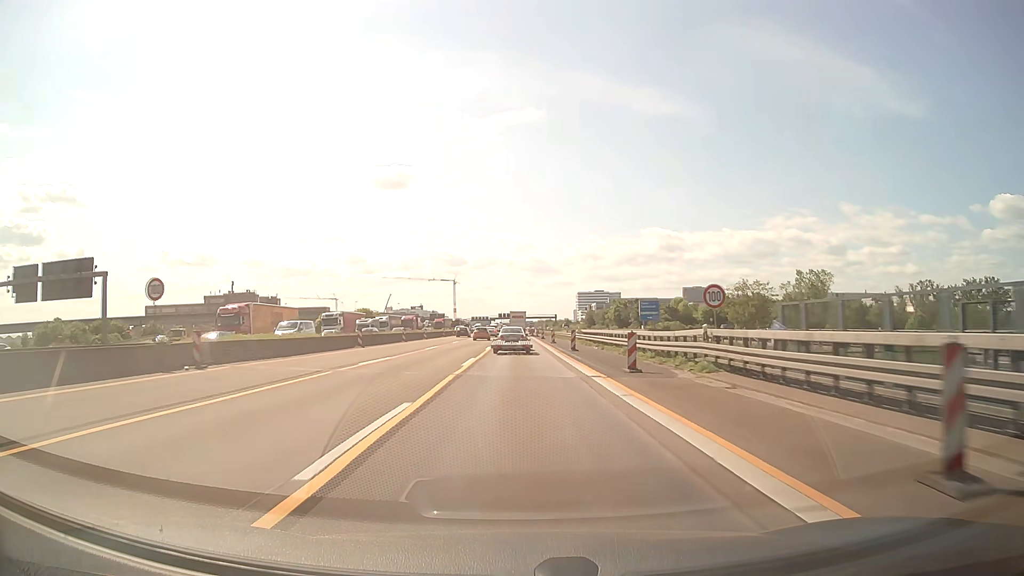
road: motorway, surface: asphalt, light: Day
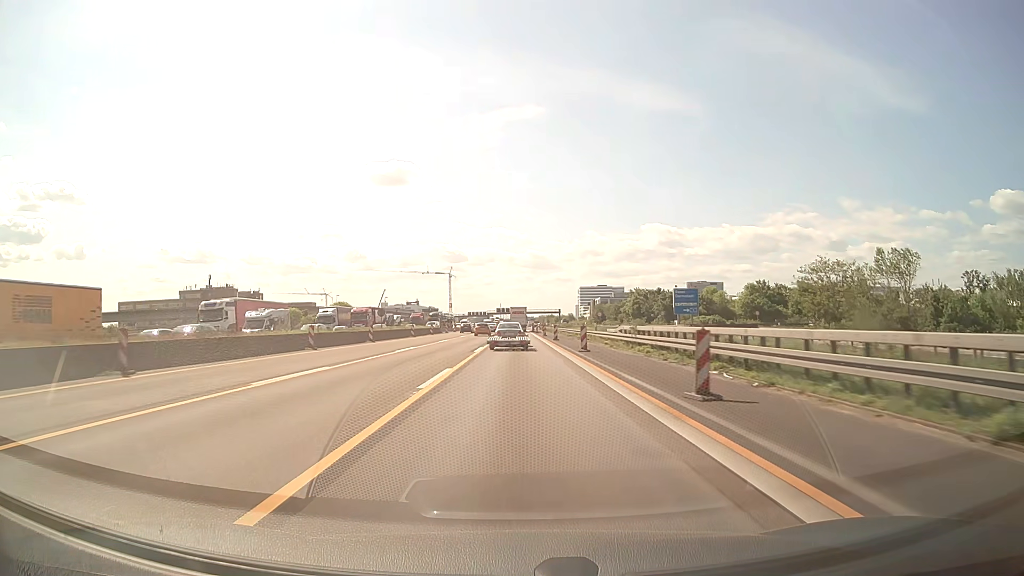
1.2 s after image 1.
(0.0, +28.0) m; 0°
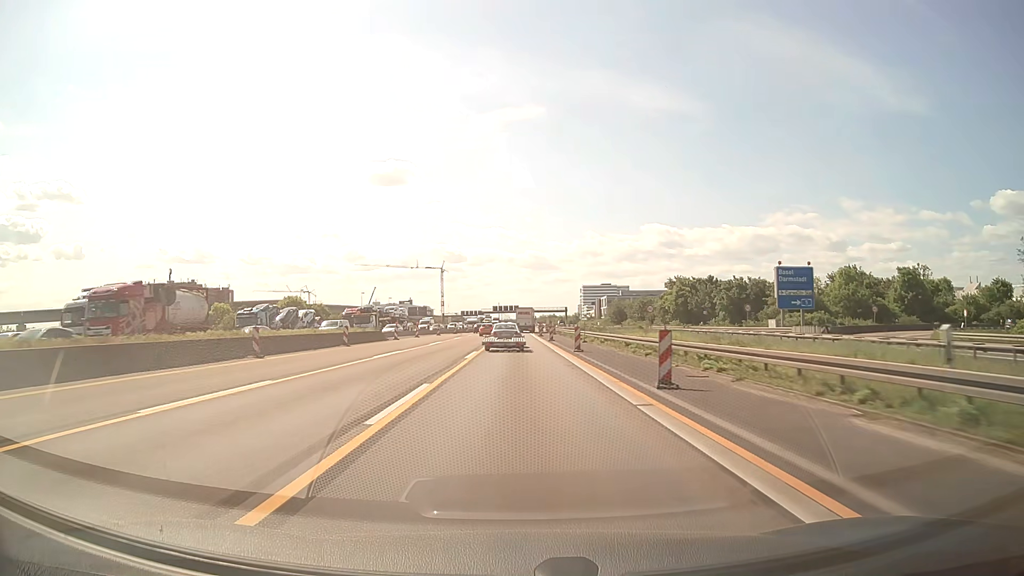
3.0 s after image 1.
(-0.1, +40.4) m; 0°
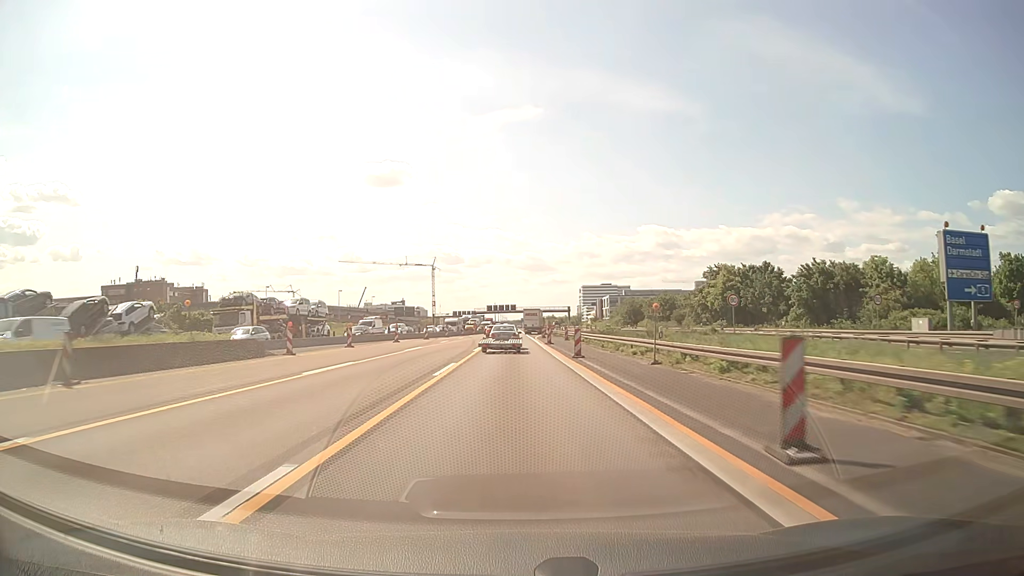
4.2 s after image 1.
(+0.1, +26.5) m; 0°
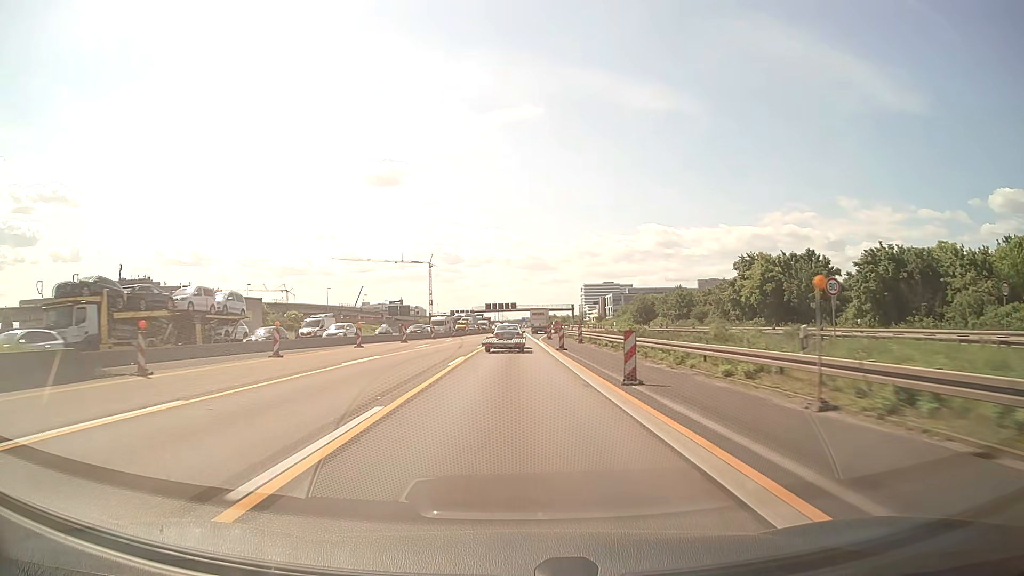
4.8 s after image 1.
(0.0, +13.2) m; 0°
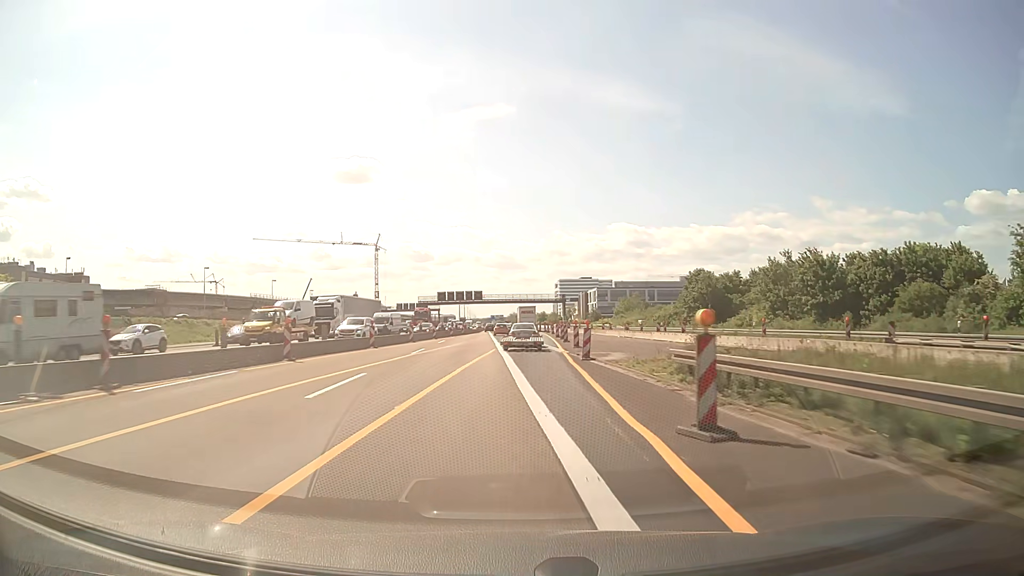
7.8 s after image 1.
(+0.6, +64.6) m; +2°
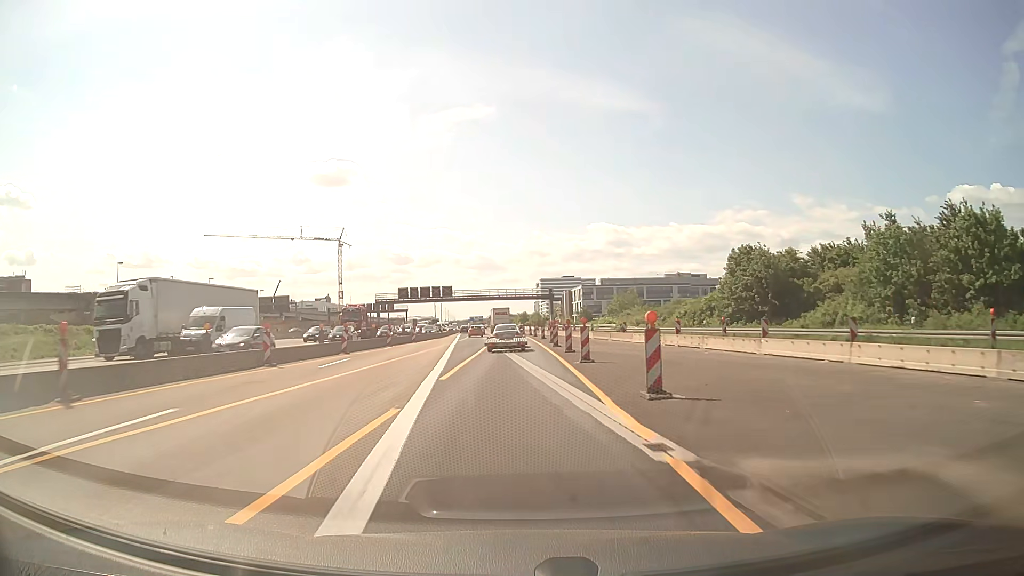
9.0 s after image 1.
(+0.5, +25.1) m; +2°
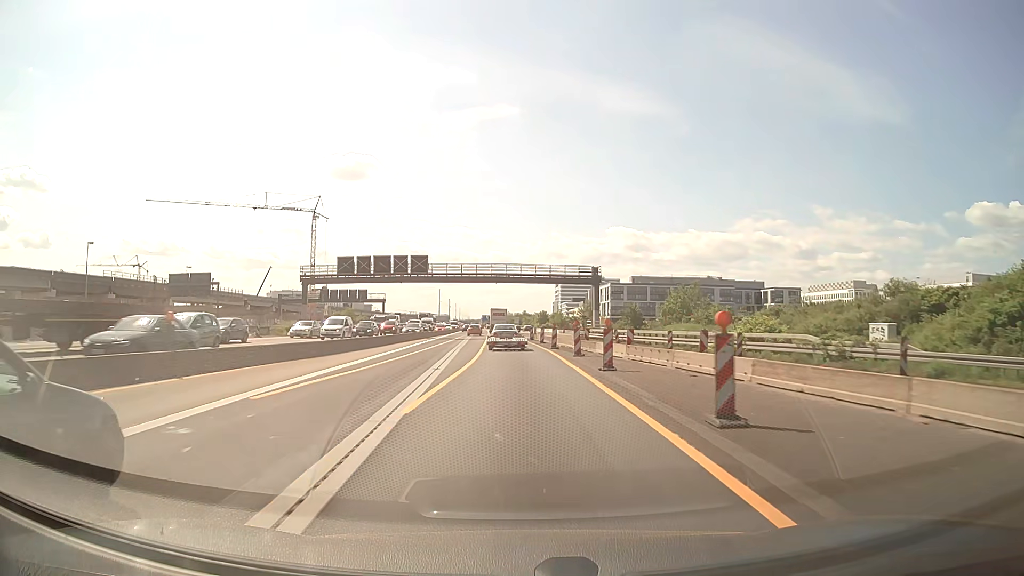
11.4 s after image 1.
(-0.4, +49.3) m; -1°
(0, +10) (0, +20) (0, +30) (0, +40) (-1, +50) (-1, +60) (-1, +70) (-2, +80) (-2, +90) (-2, +100) m
